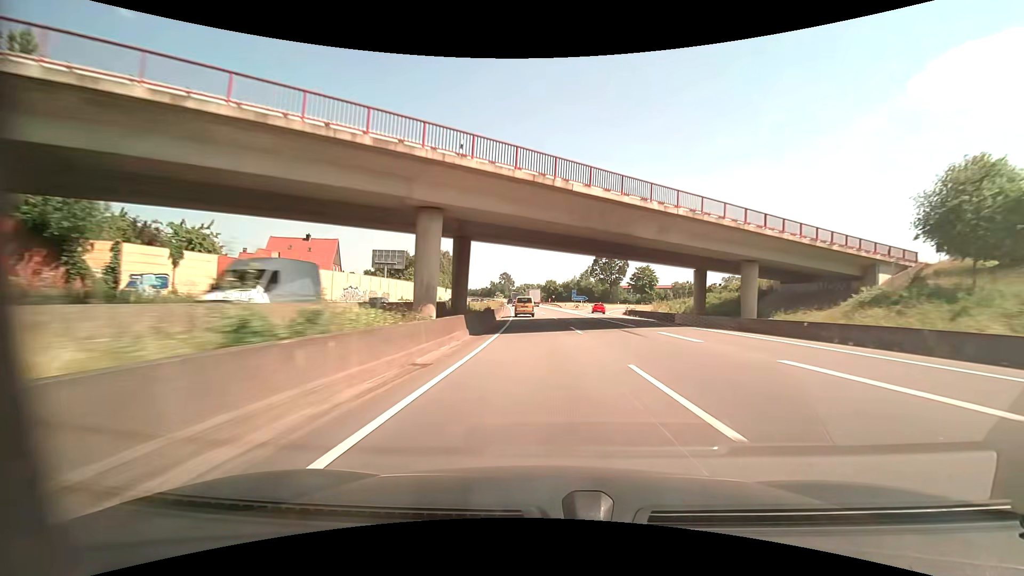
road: motorway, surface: asphalt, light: Day
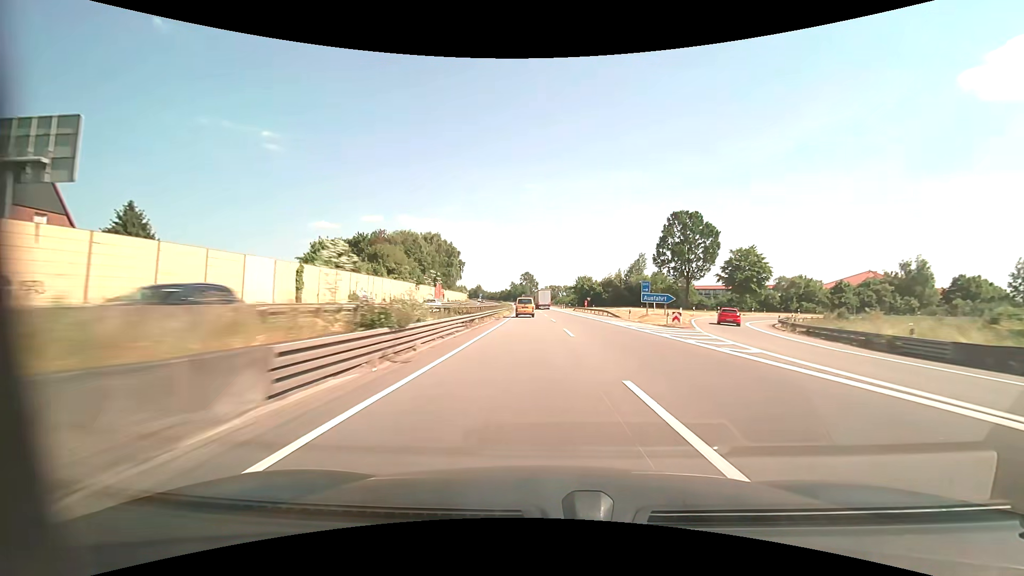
(-1.3, +56.3) m; -3°
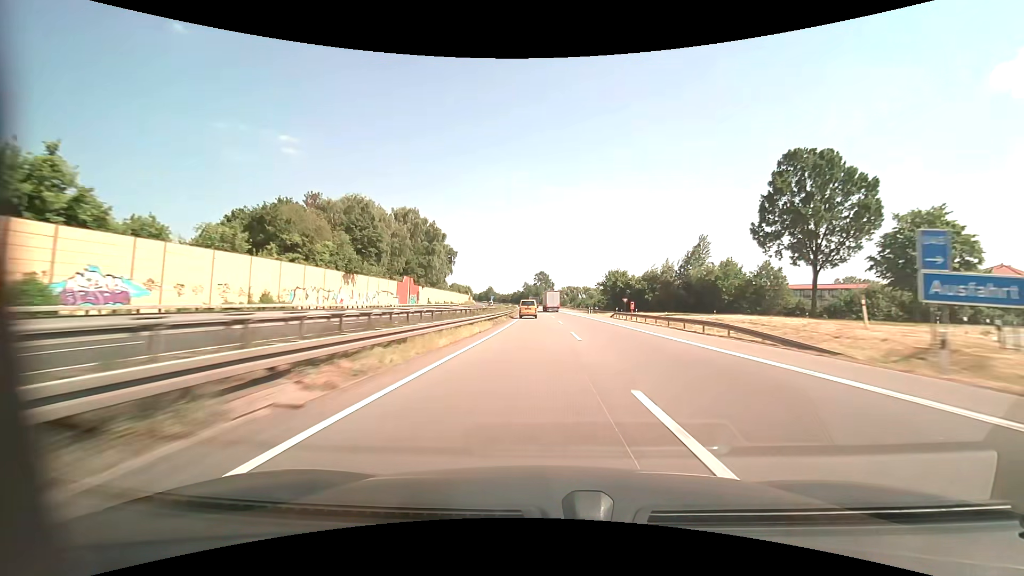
(-0.5, +36.9) m; -2°
(0, +10) (0, +20) (0, +30) (-1, +40) (-1, +50) (-1, +60) (-1, +70) (-2, +80) (-2, +90) (-2, +100) m
